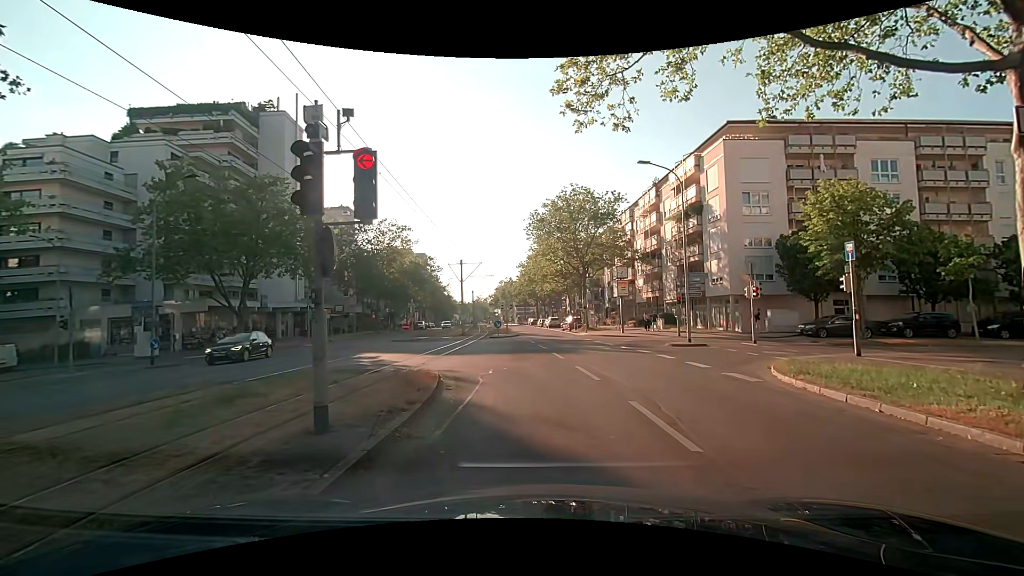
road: tertiary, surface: asphalt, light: Day
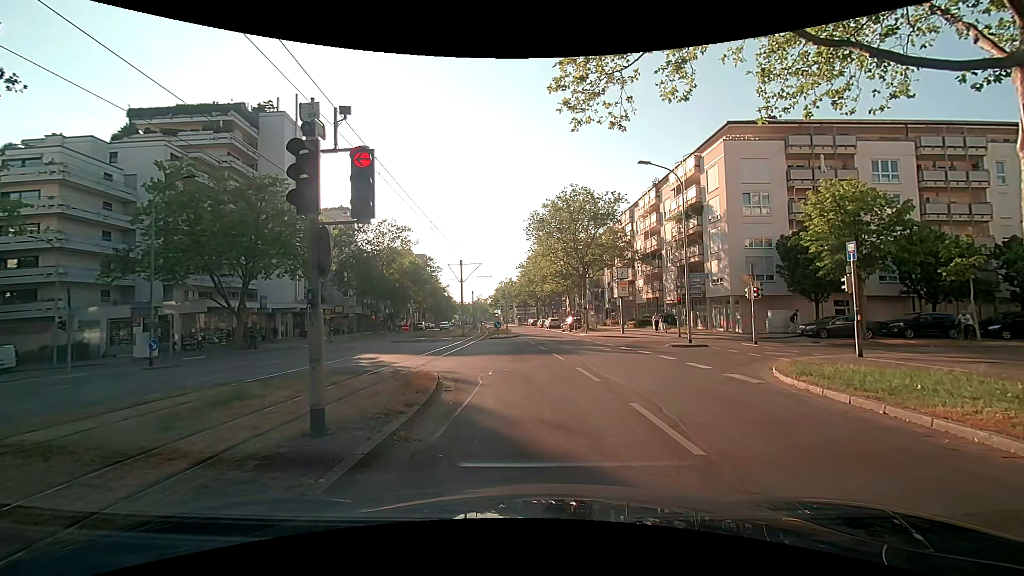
(0.0, +0.2) m; 0°
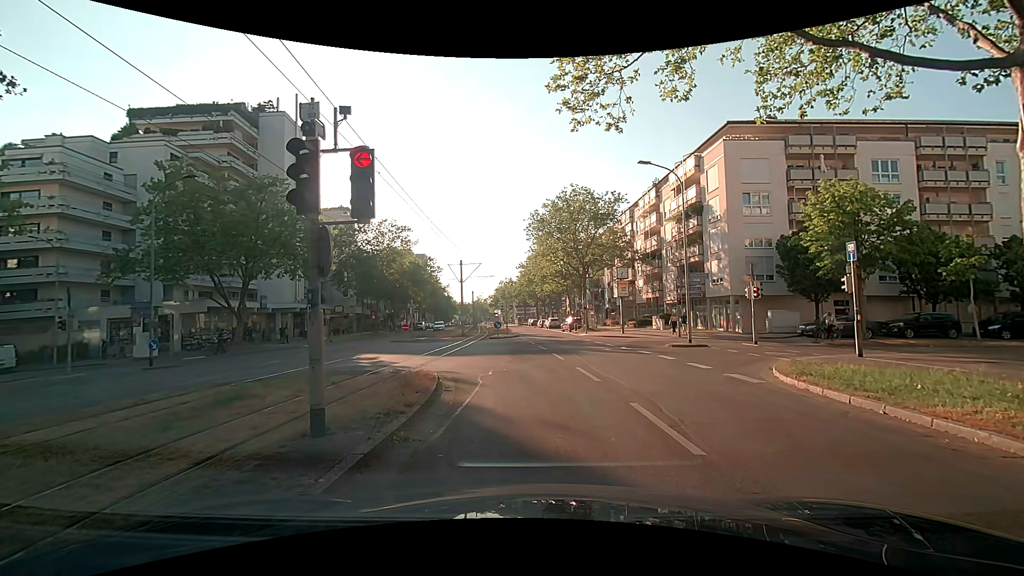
(0.0, 0.0) m; 0°
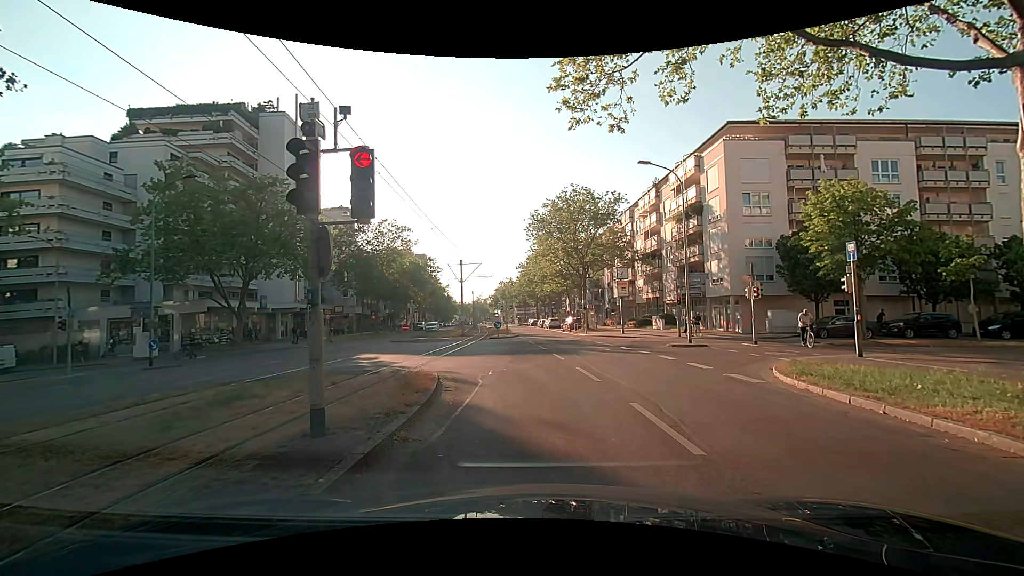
(0.0, 0.0) m; 0°
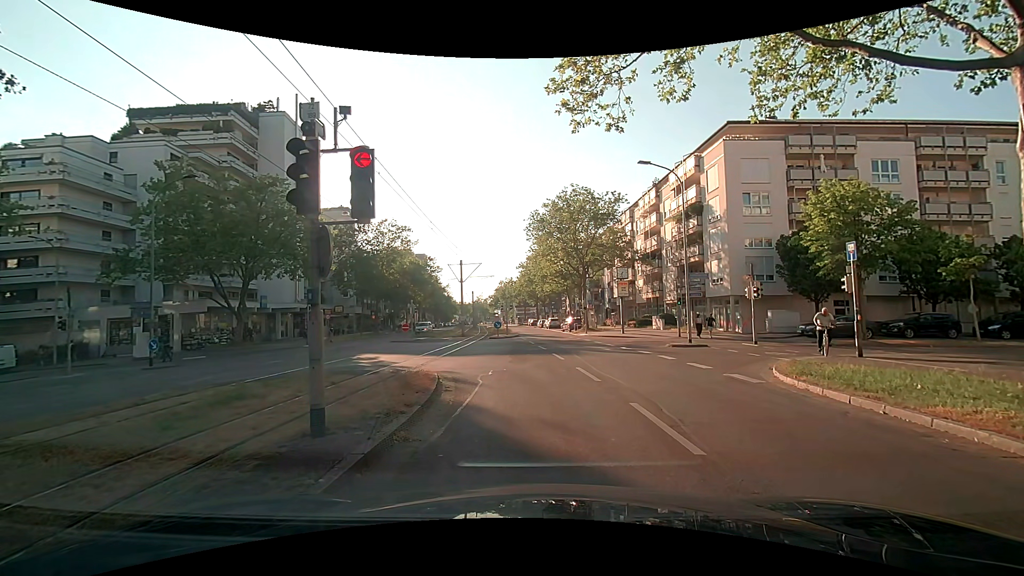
(0.0, 0.0) m; 0°
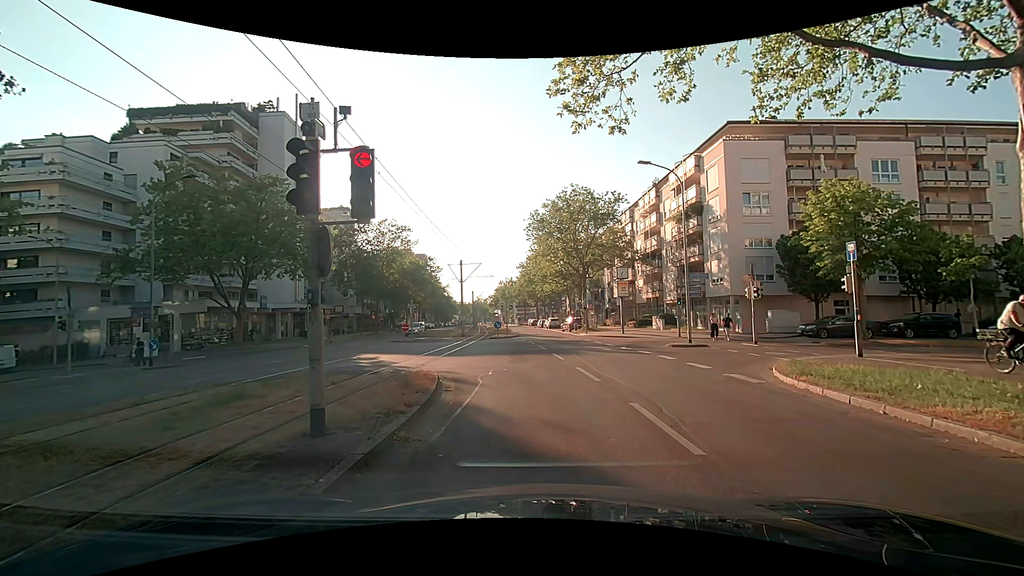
(0.0, 0.0) m; 0°
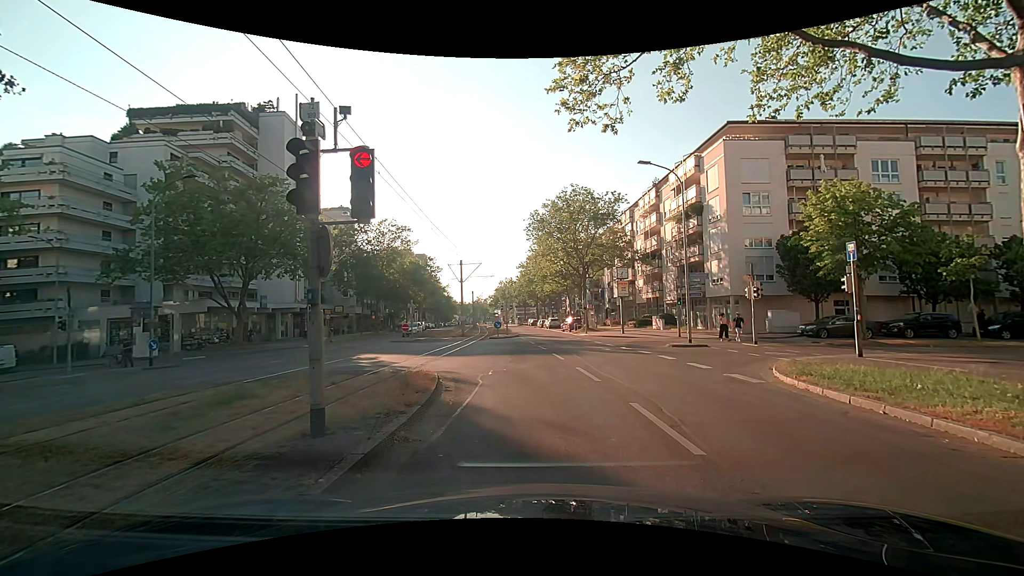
(0.0, 0.0) m; 0°
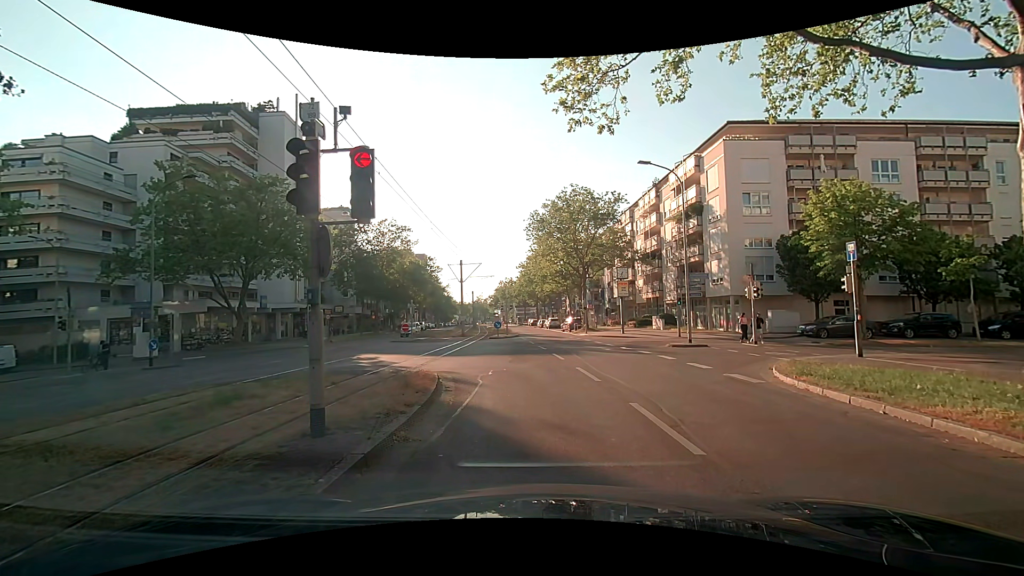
(0.0, 0.0) m; 0°
